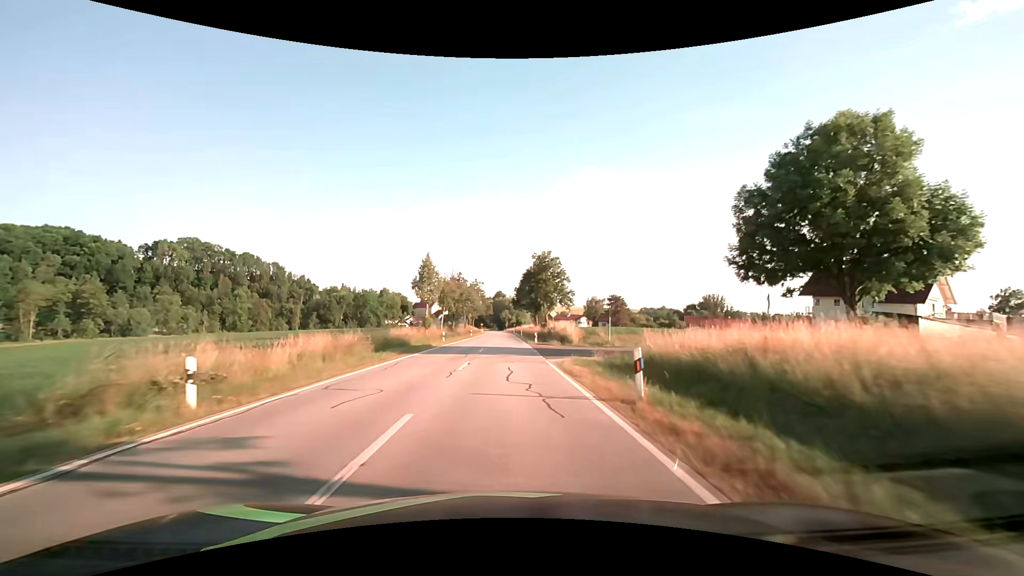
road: secondary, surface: asphalt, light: Day
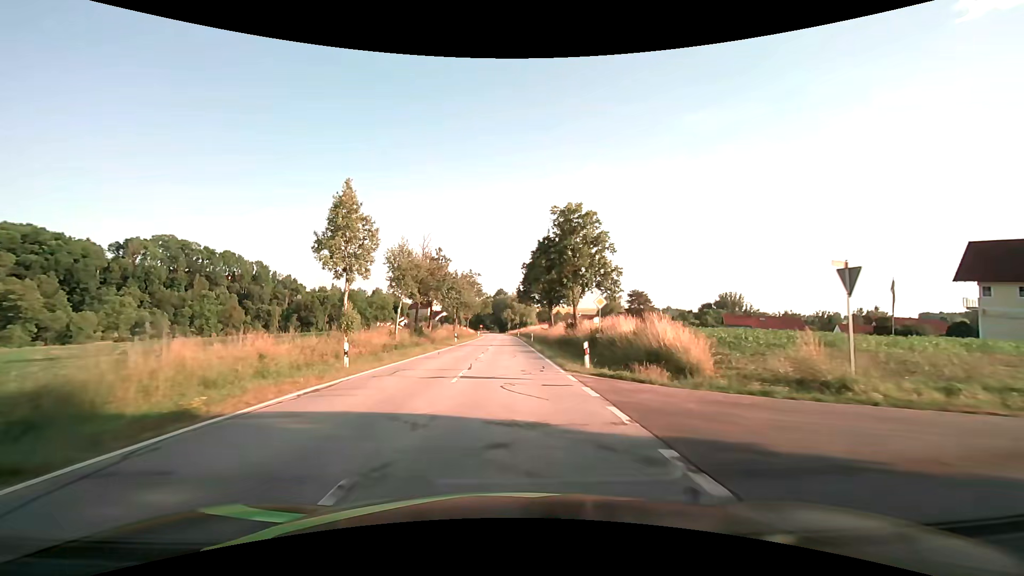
(+0.1, +27.1) m; 0°
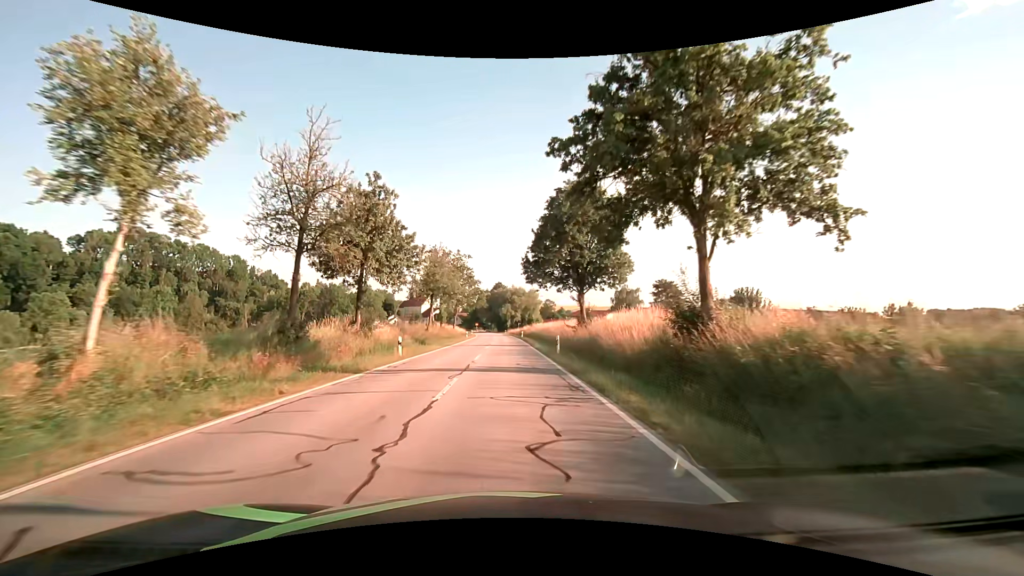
(0.0, +27.1) m; 0°
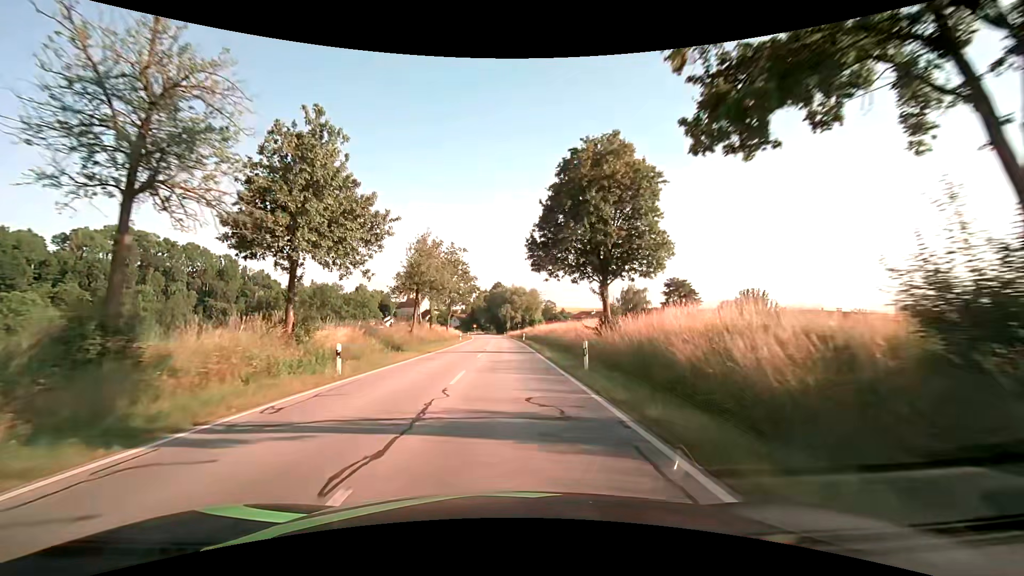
(0.0, +9.1) m; 0°
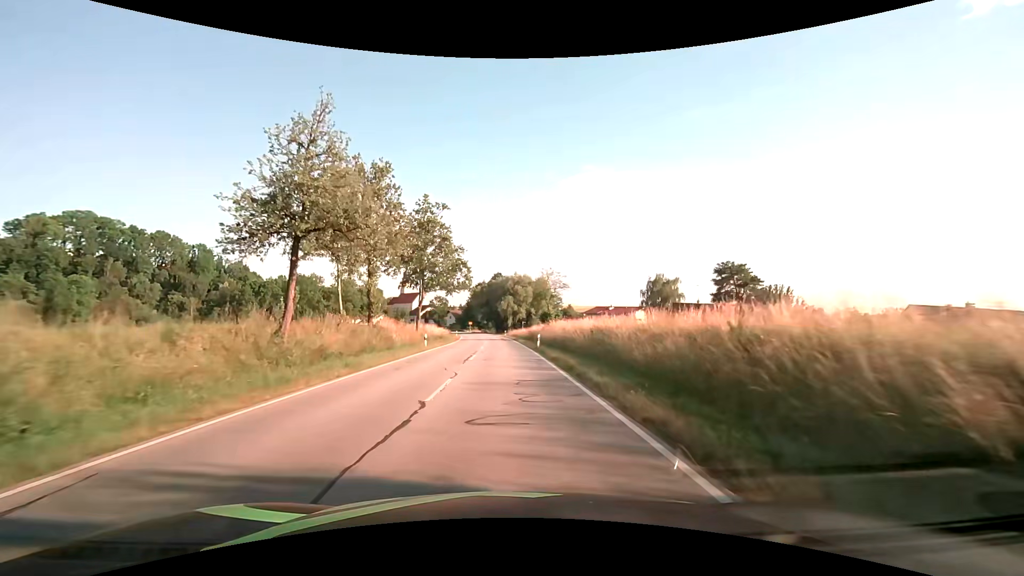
(0.0, +27.1) m; 0°
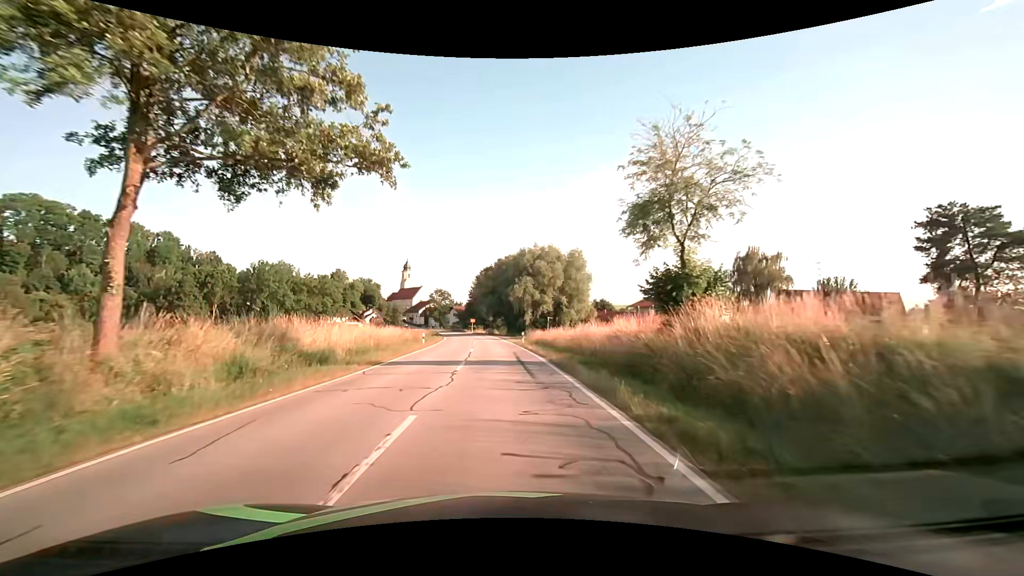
(-0.4, +41.3) m; -2°
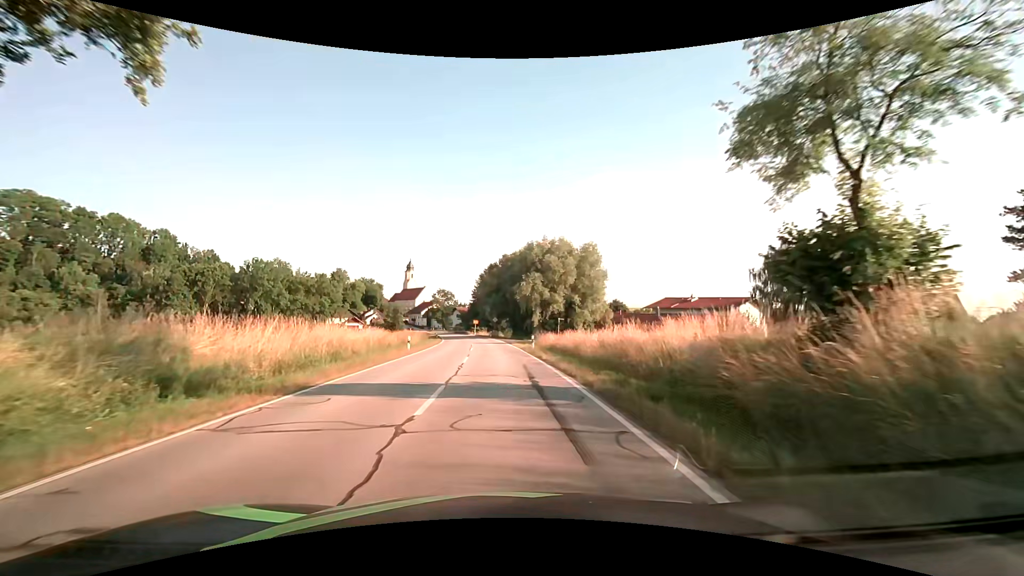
(0.0, +7.9) m; 0°
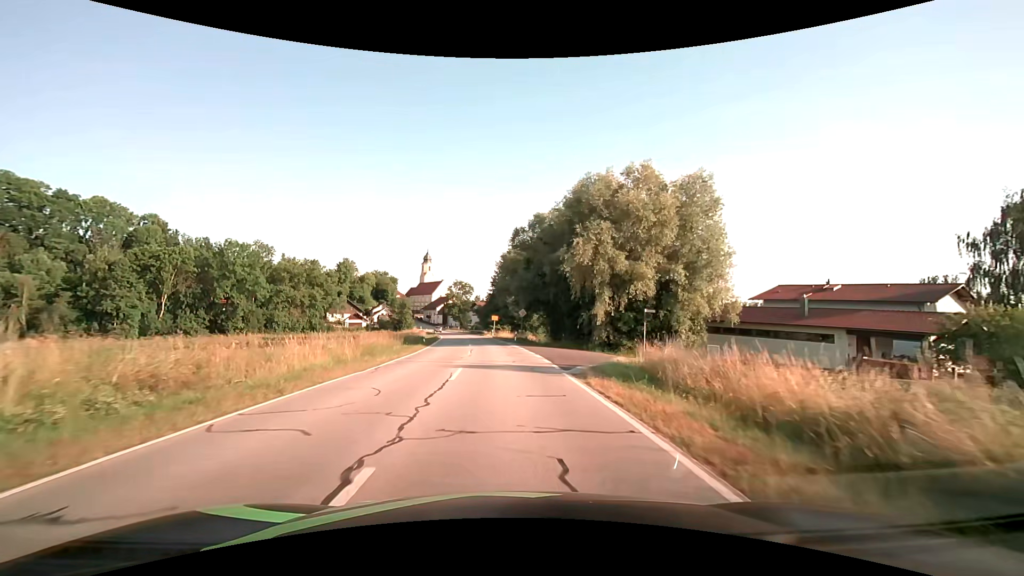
(-0.8, +31.0) m; -3°
(0, +10) (0, +20) (-1, +30) (-1, +40) (-2, +50) (-3, +60) (-4, +70) (-6, +80) (-7, +90) (-9, +99) m
